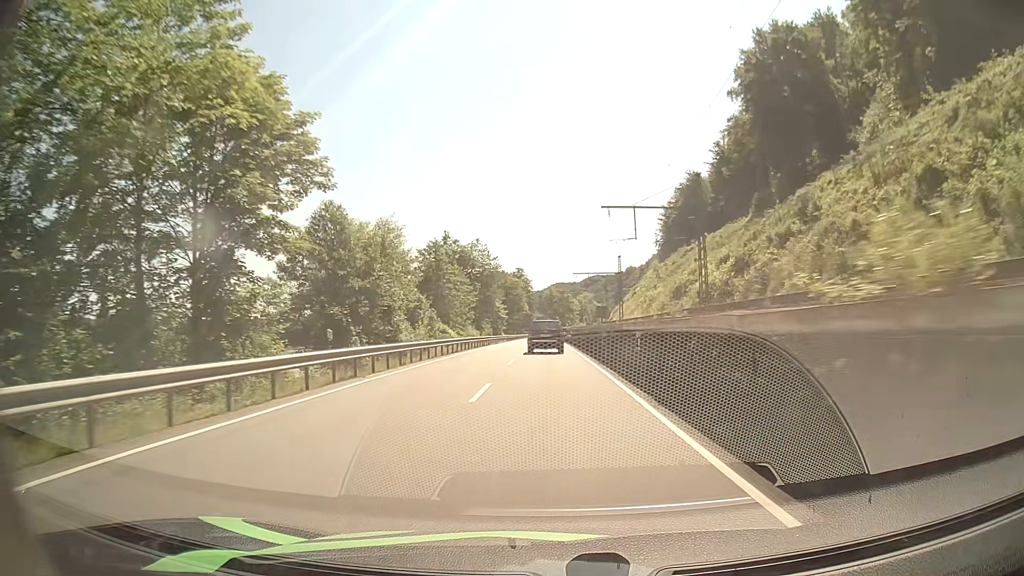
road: primary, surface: asphalt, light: Day
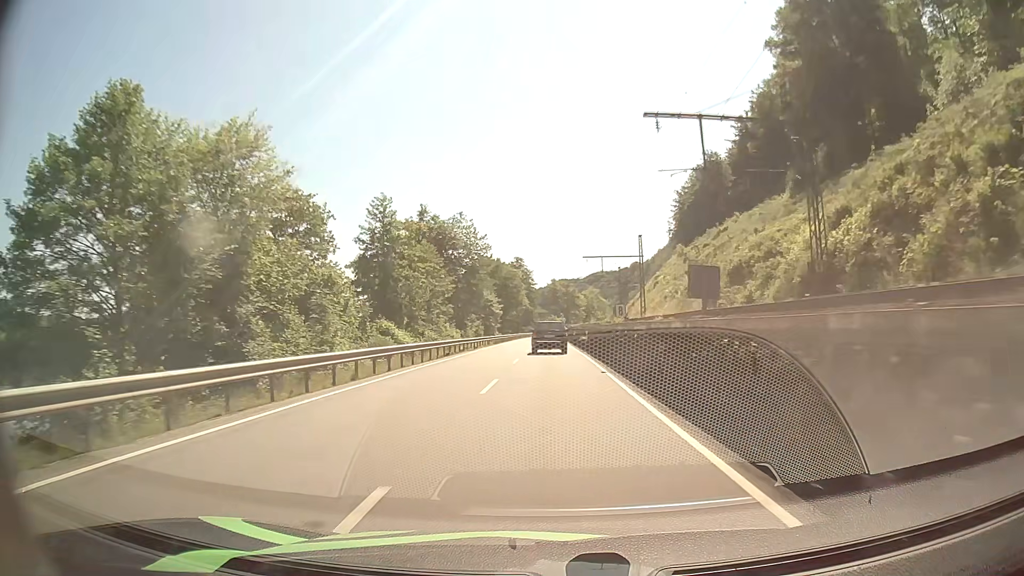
(0.0, +22.2) m; 0°
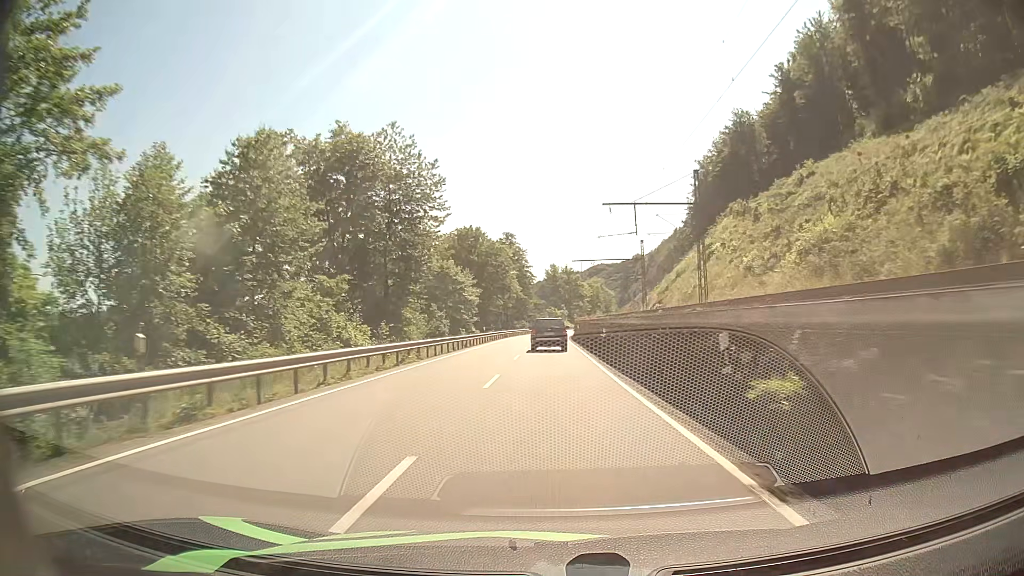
(+0.1, +34.8) m; 0°
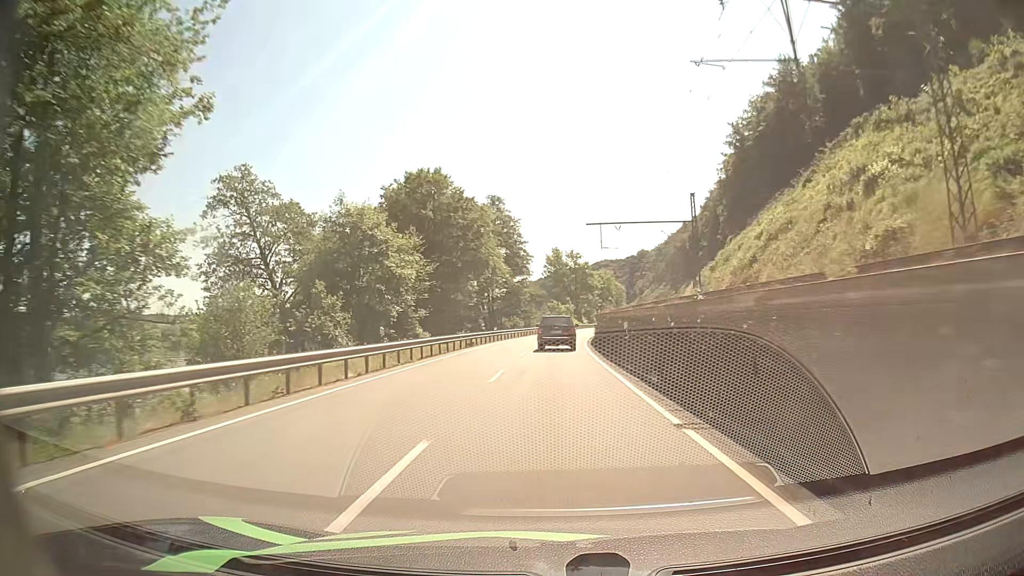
(-0.1, +34.8) m; 0°
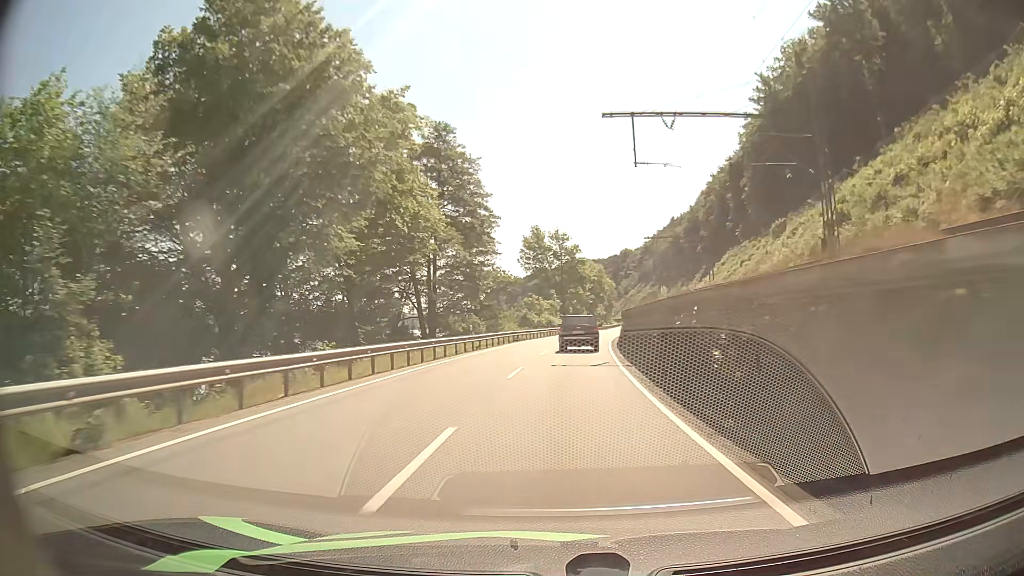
(0.0, +34.6) m; +1°
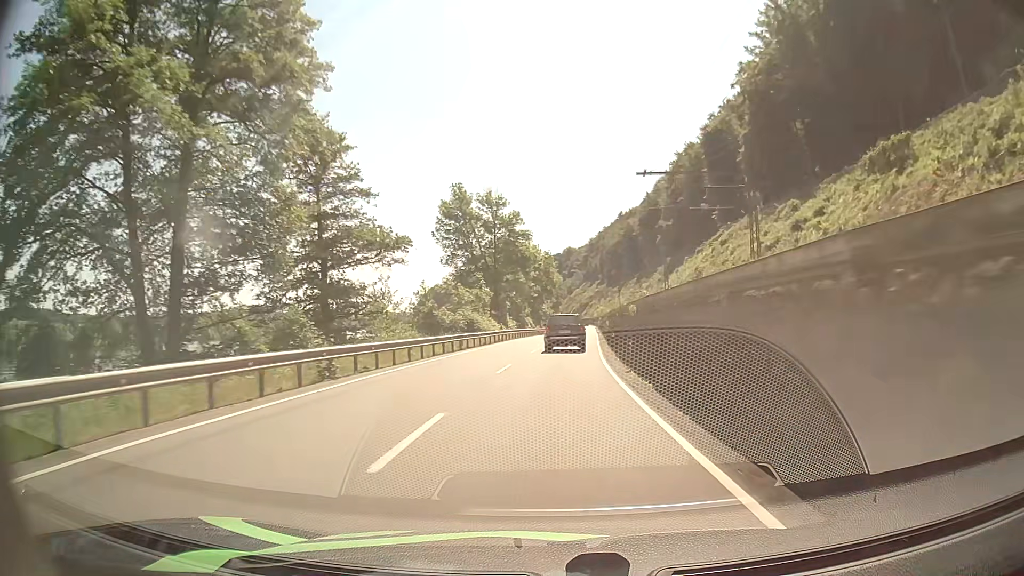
(+1.7, +34.4) m; +5°
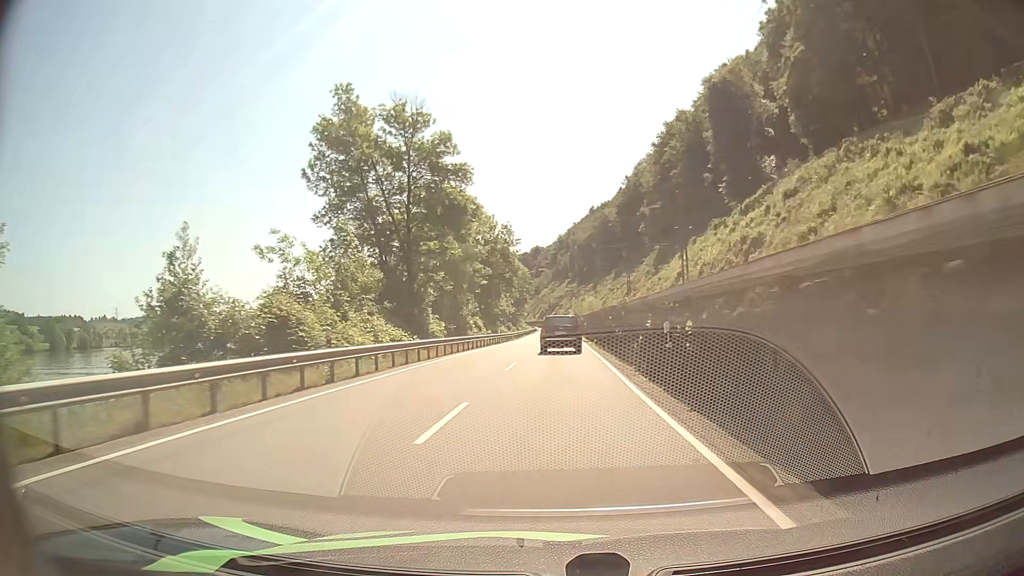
(+1.4, +33.9) m; +4°
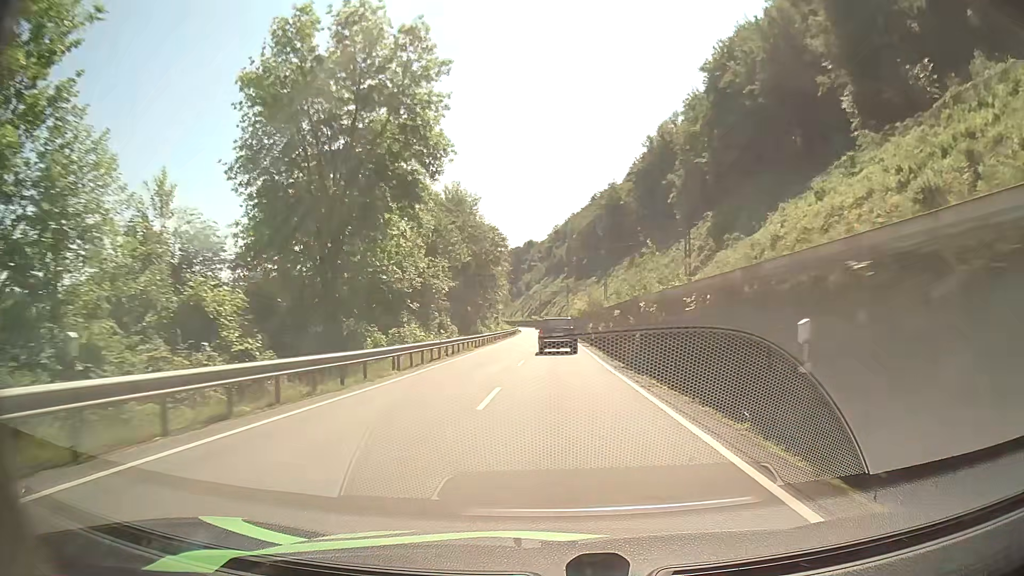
(+0.4, +56.2) m; +1°
(0, +10) (0, +20) (0, +30) (0, +40) (0, +50) (0, +60) (0, +70) (0, +80) (0, +90) (0, +100) m
